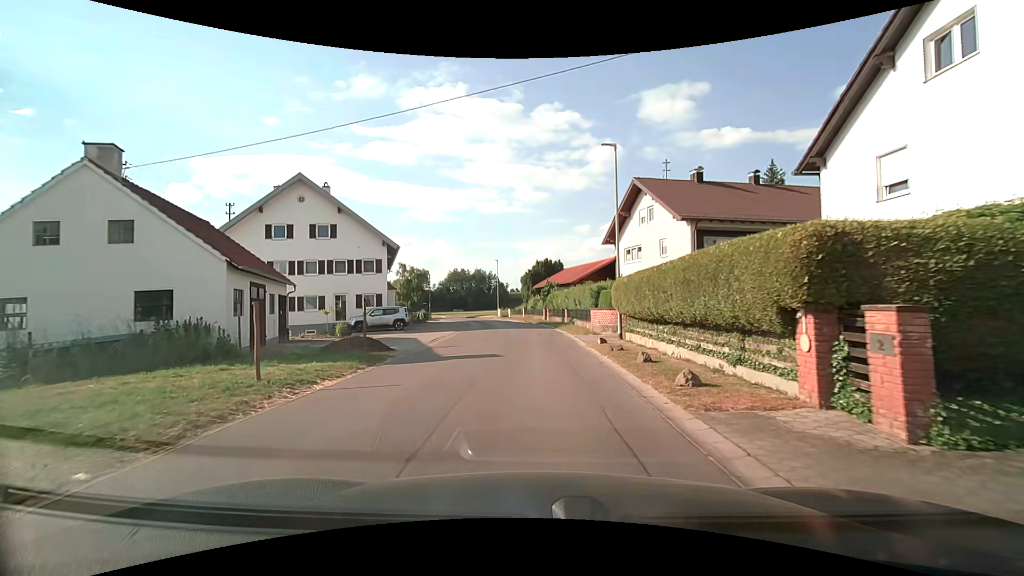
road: residential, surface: asphalt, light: Day
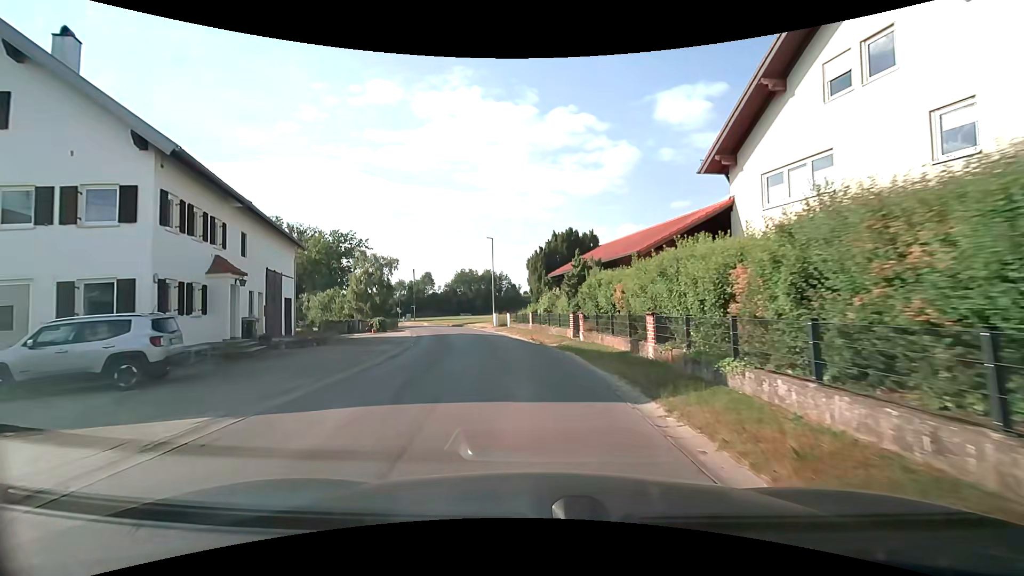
(-0.3, +24.4) m; -2°
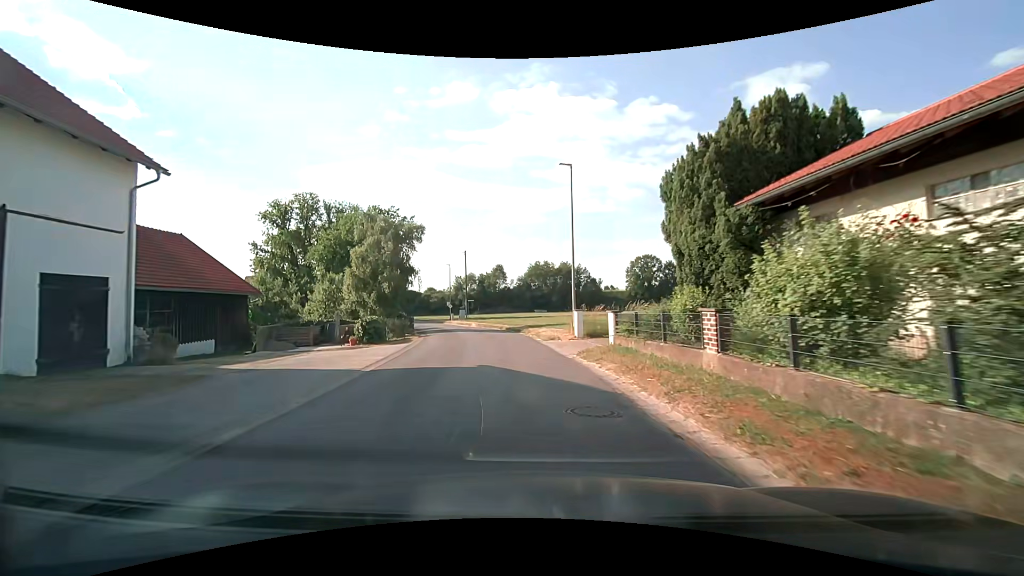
(-1.5, +21.3) m; -8°
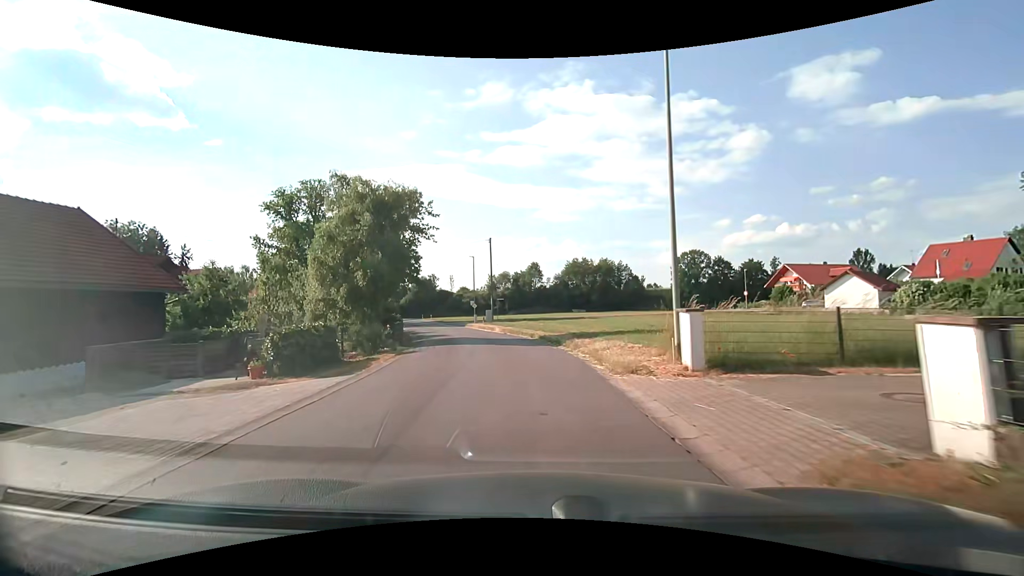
(-0.5, +11.4) m; -4°
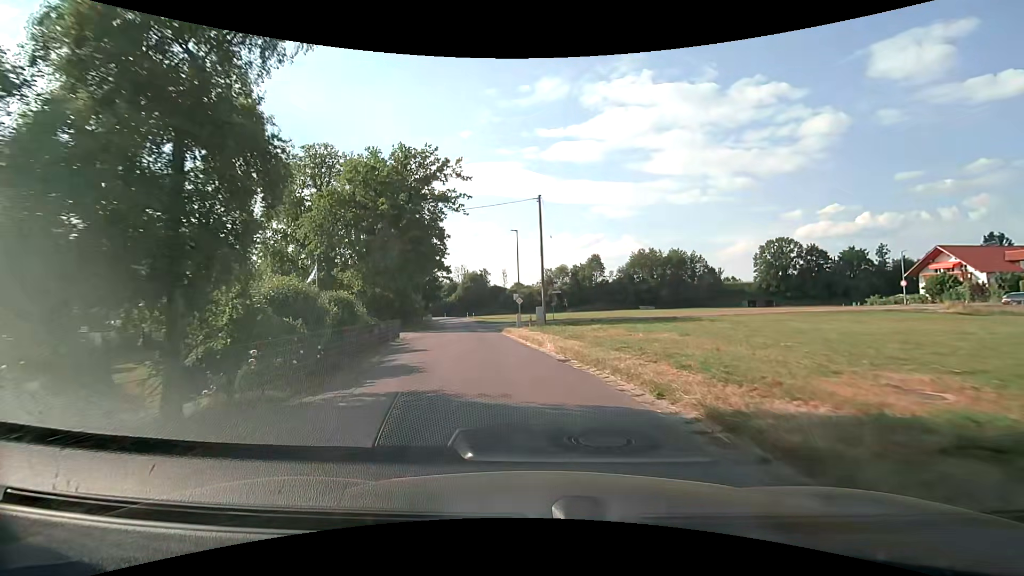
(-1.0, +17.8) m; -6°
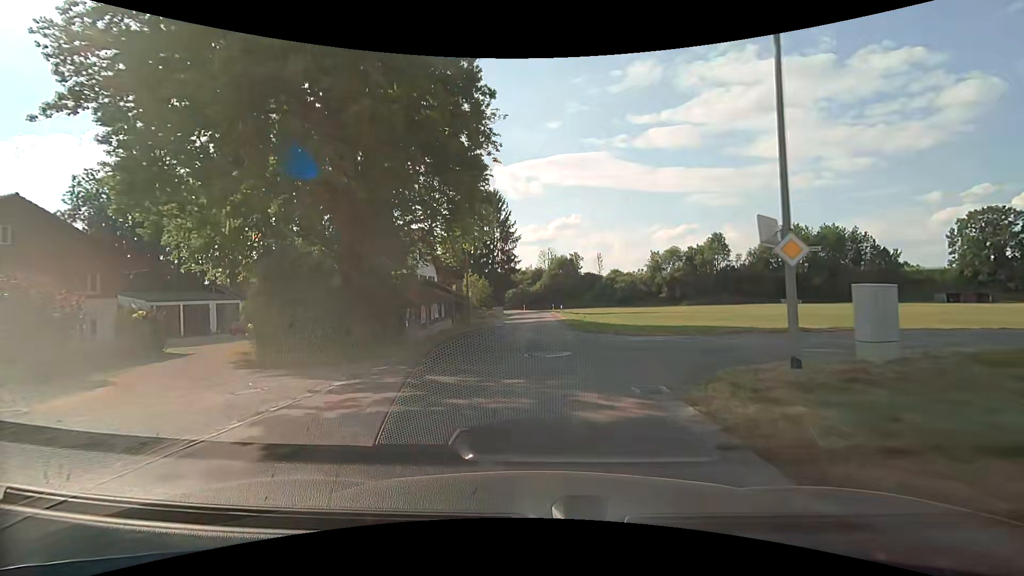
(-3.9, +31.4) m; -11°
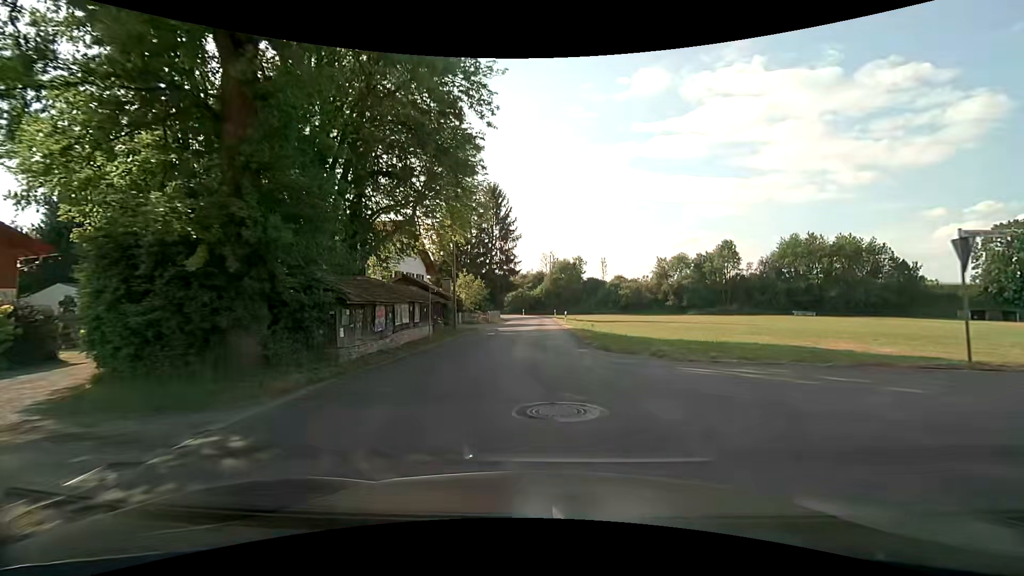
(-0.1, +6.6) m; -1°
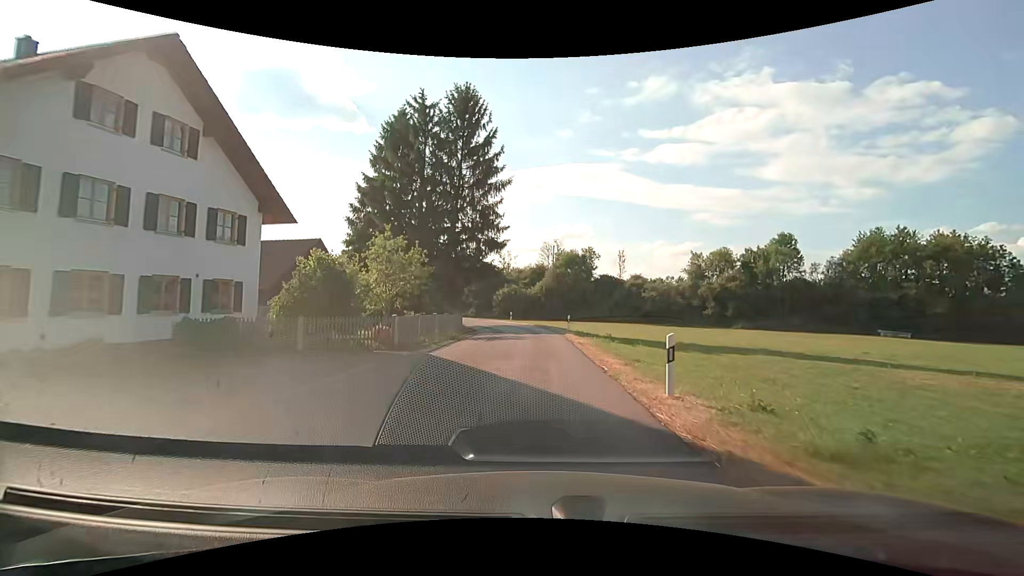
(+0.4, +34.0) m; +1°
(0, +10) (0, +20) (0, +30) (-1, +40) (-3, +50) (-7, +59) (-13, +67) (-20, +74) (-28, +80) (-37, +85) m
